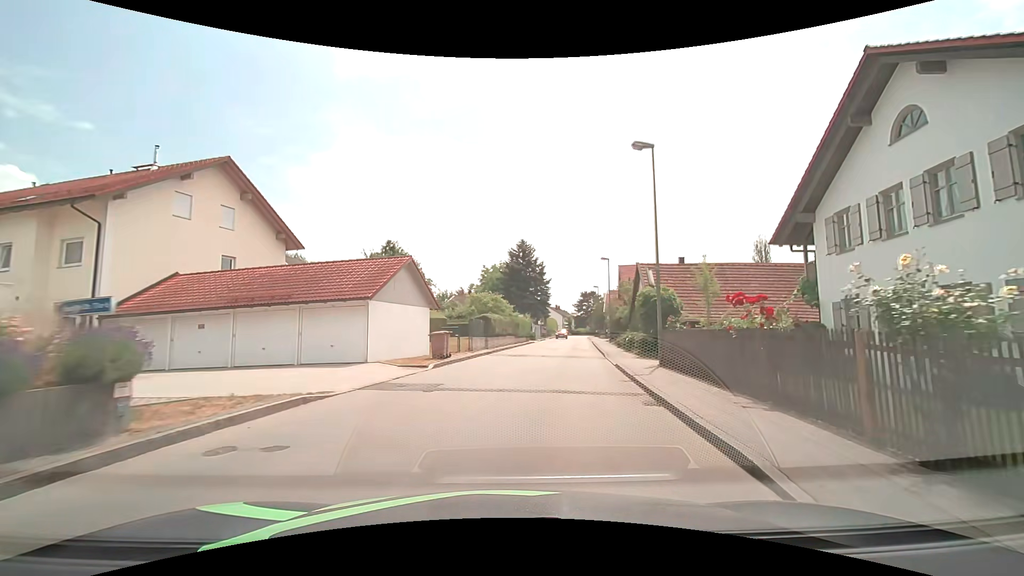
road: unclassified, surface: asphalt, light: Day
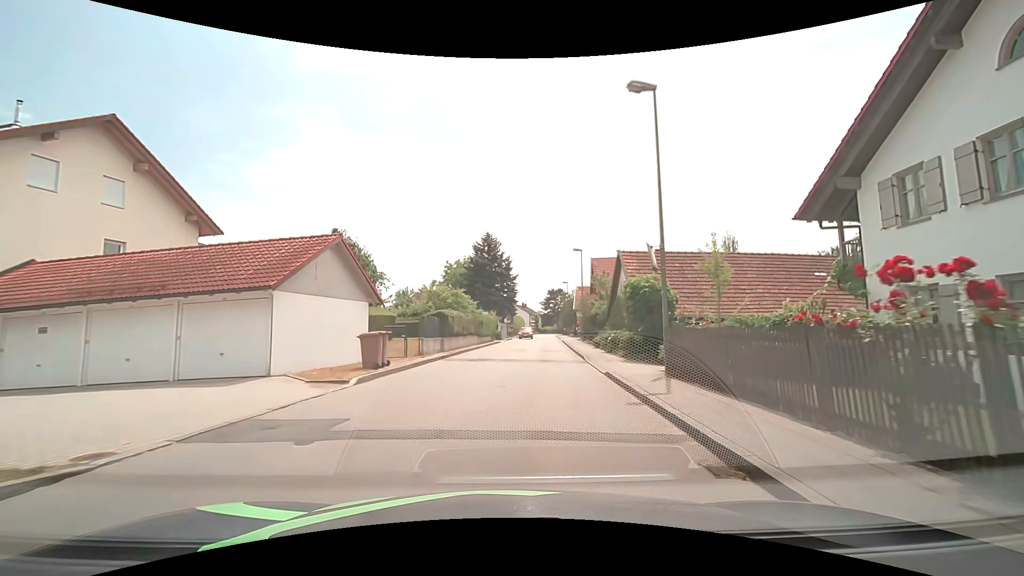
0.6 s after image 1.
(+0.2, +4.7) m; +4°
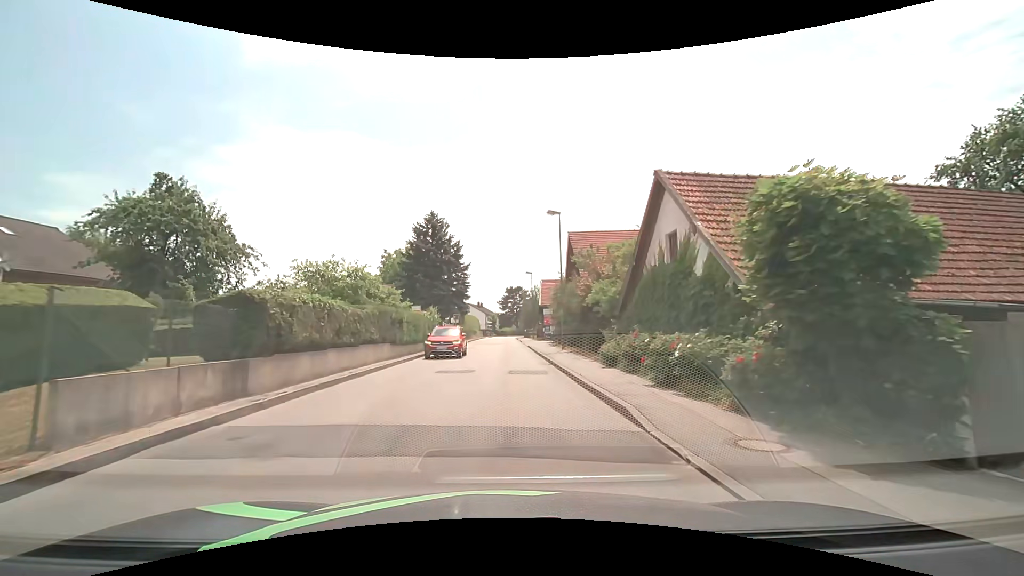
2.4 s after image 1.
(+0.8, +14.8) m; +5°
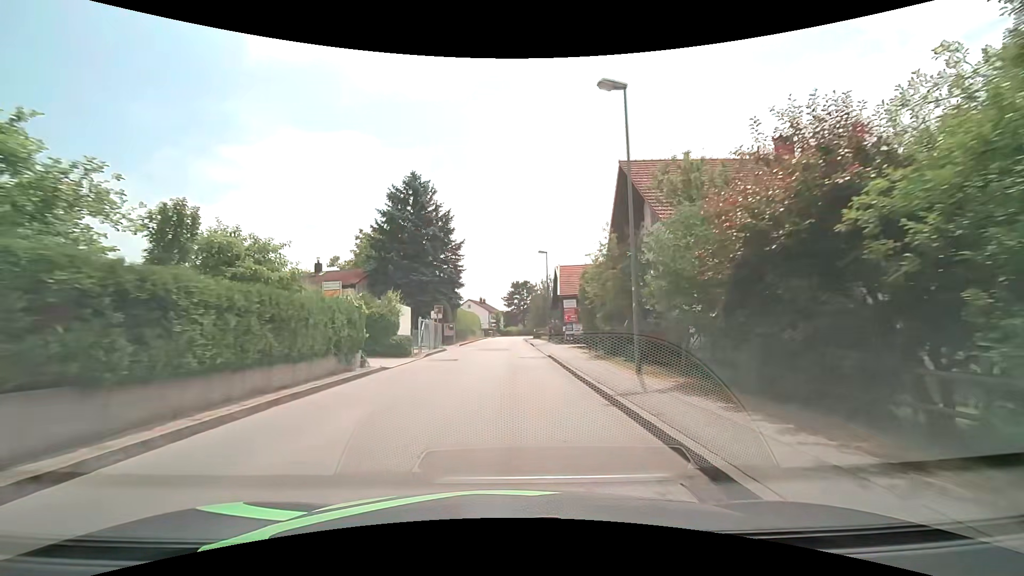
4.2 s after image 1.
(-0.1, +15.6) m; -1°
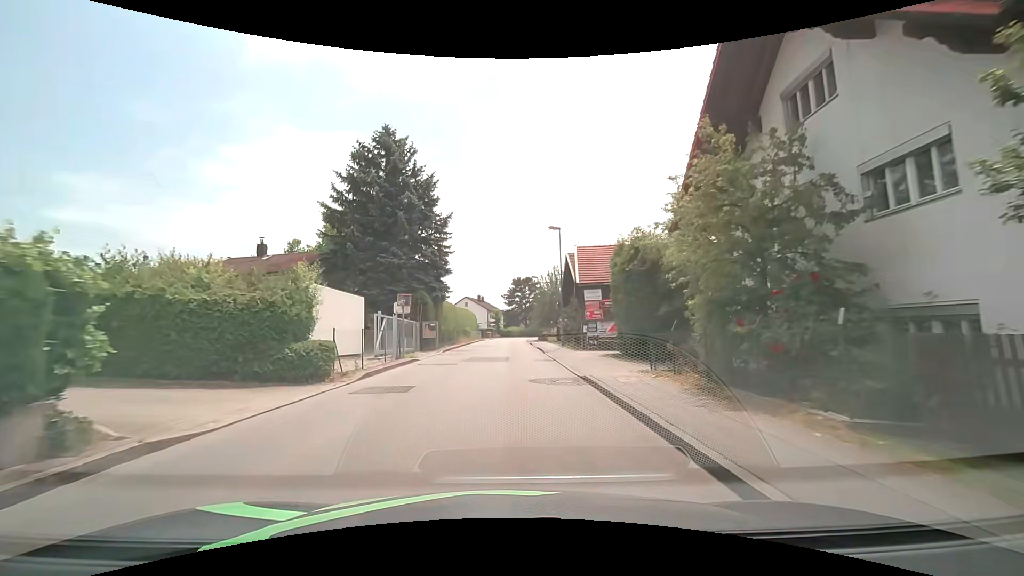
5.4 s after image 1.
(+0.1, +10.8) m; +1°
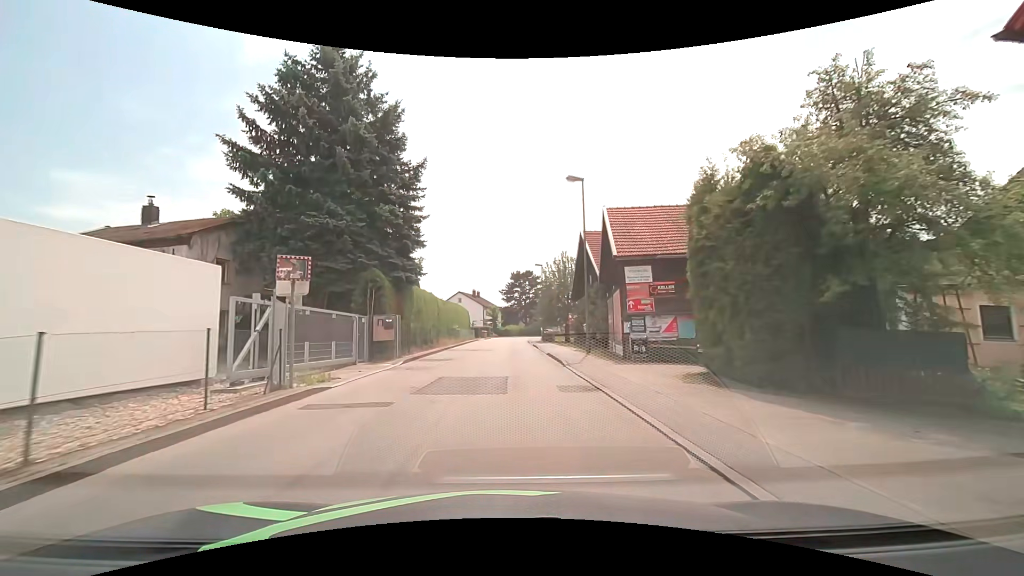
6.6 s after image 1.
(0.0, +10.9) m; -1°
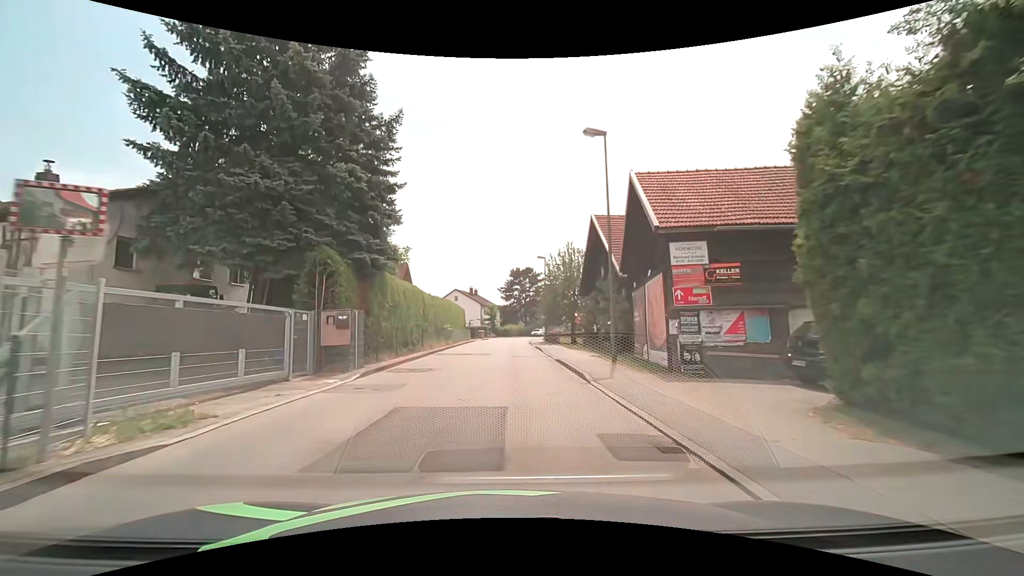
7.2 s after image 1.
(+0.1, +5.5) m; +1°
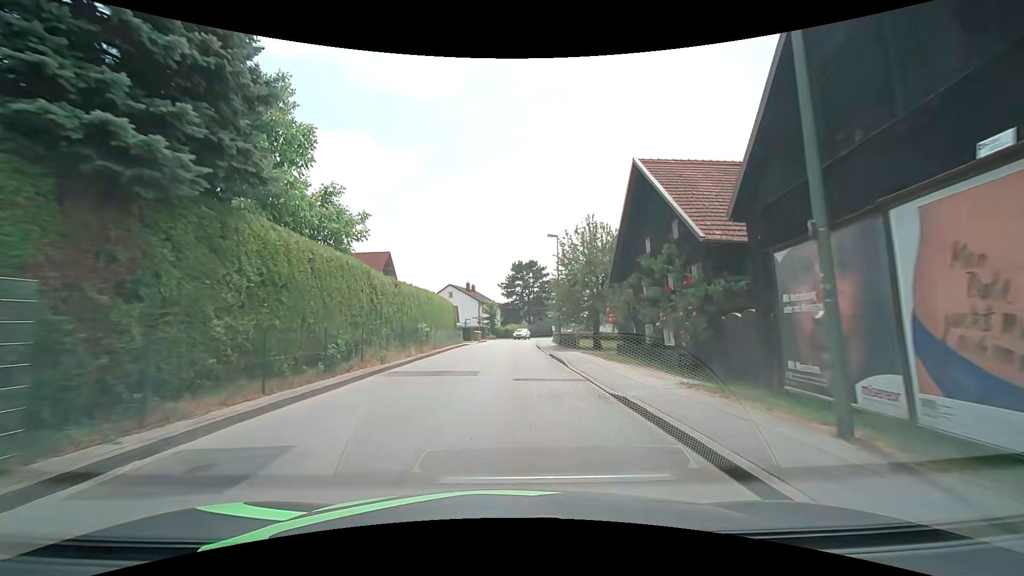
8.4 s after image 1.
(+0.1, +11.3) m; +1°
(0, +10) (0, +20) (0, +30) (0, +40) (0, +50) (+1, +60) (+2, +70) (+4, +80) (+7, +89) (+11, +98) m
